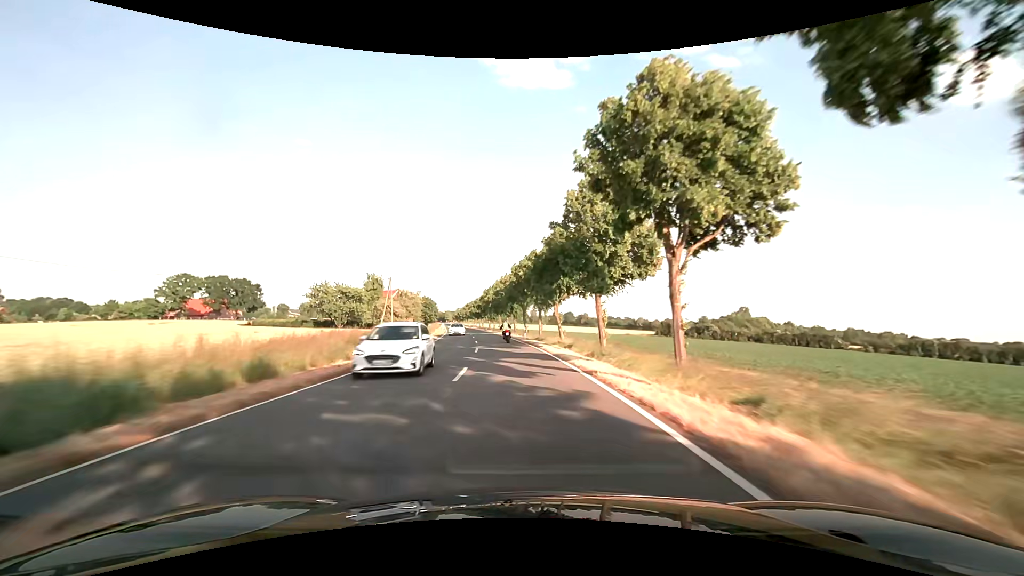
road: secondary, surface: asphalt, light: Day
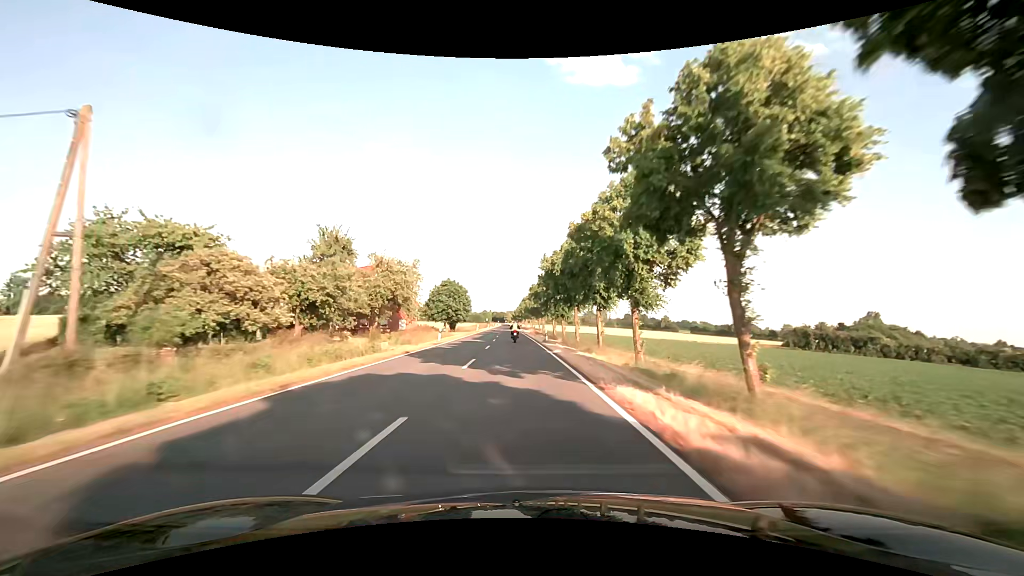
(-3.9, +56.6) m; -7°
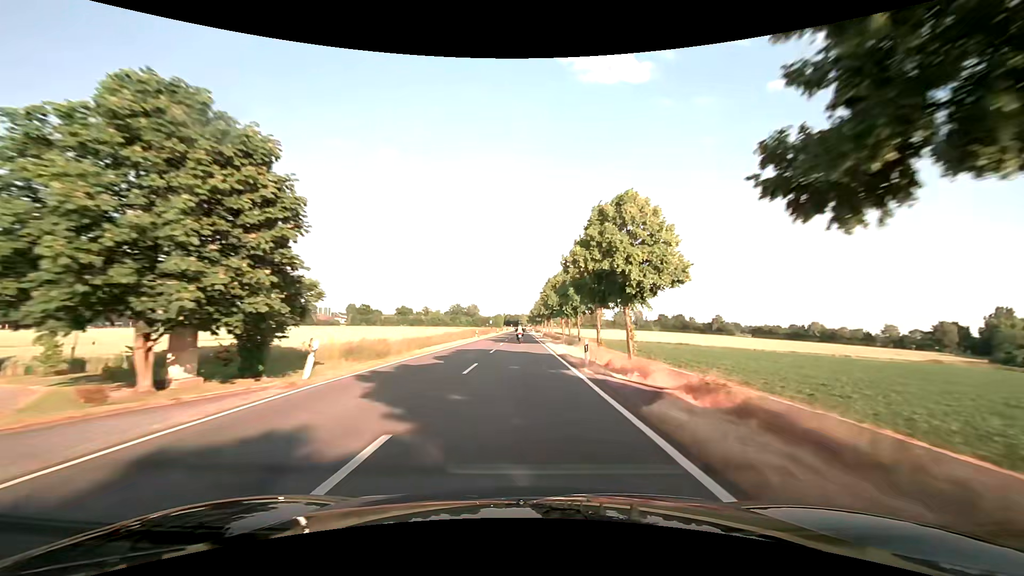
(-1.7, +73.4) m; -1°
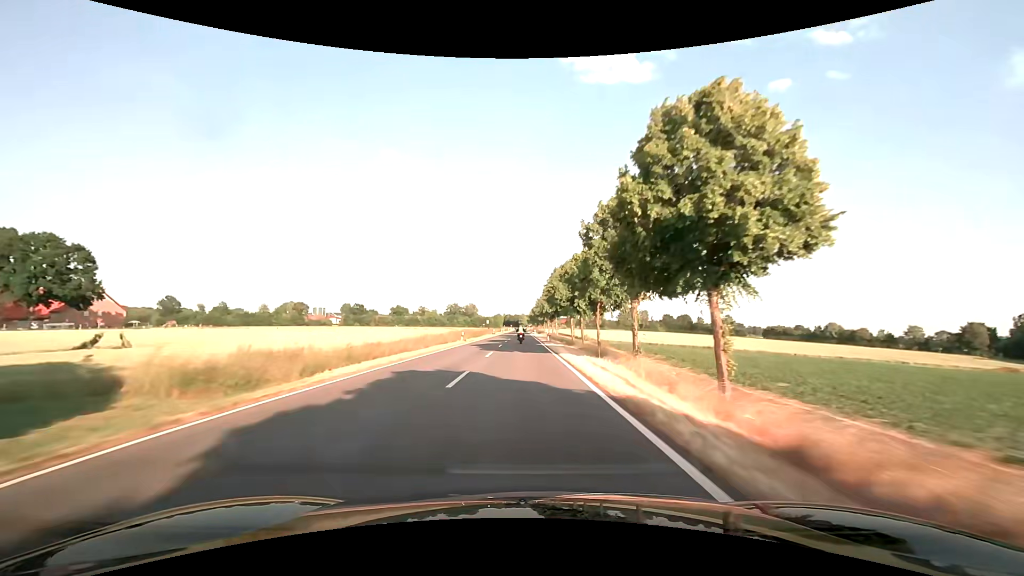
(-0.1, +15.1) m; 0°
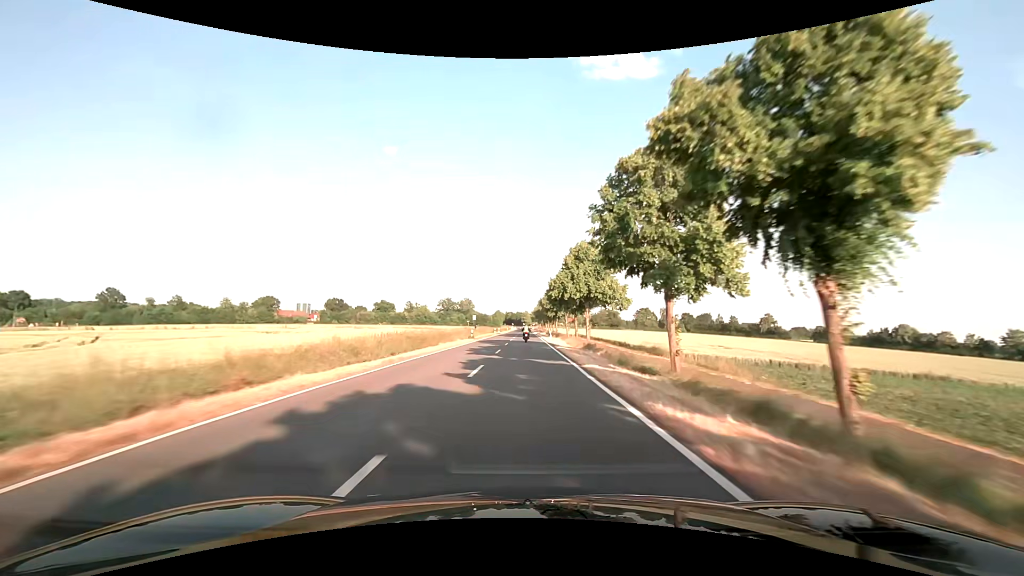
(-0.5, +46.2) m; -1°
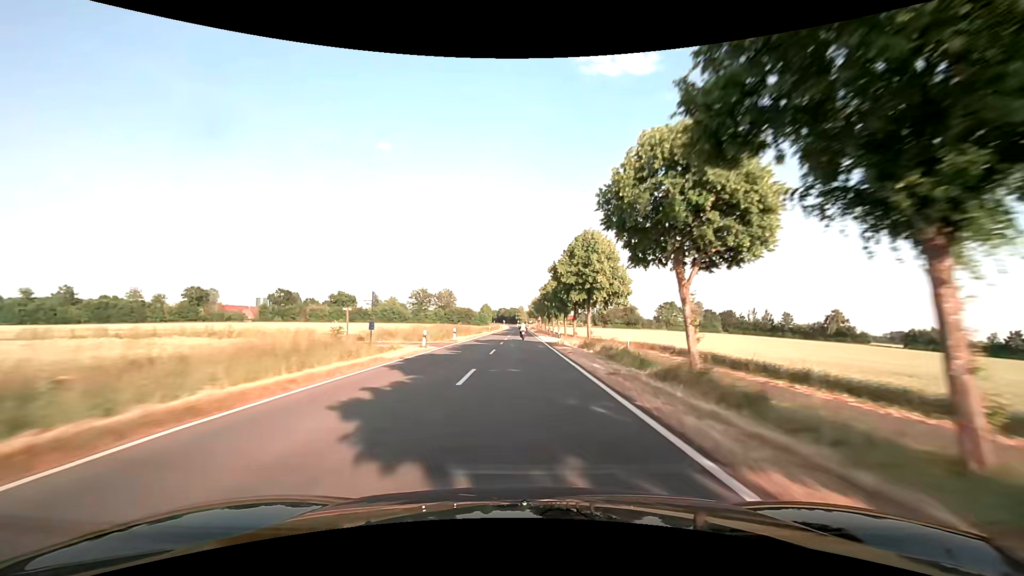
(+0.2, +62.4) m; +1°
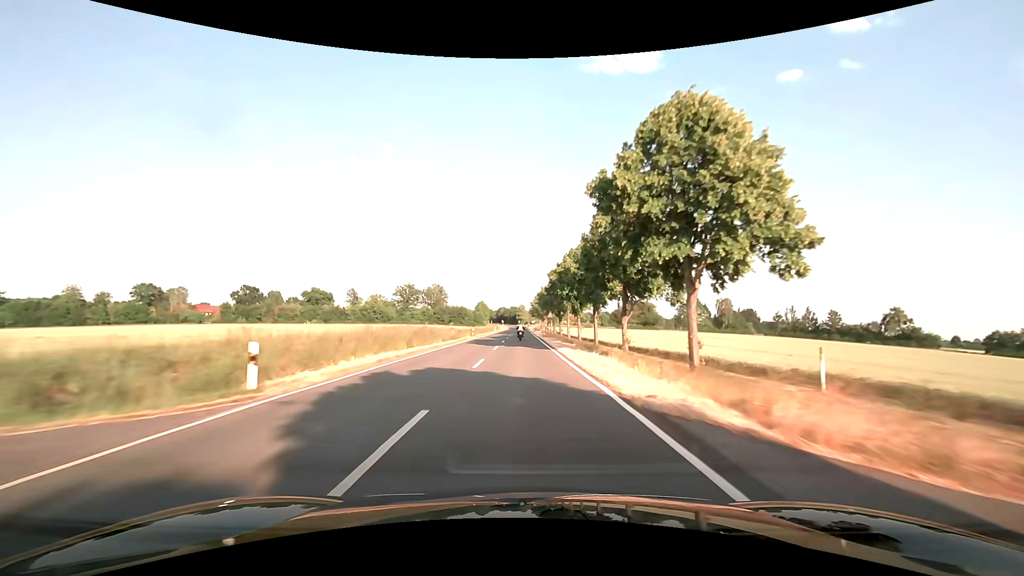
(0.0, +31.6) m; 0°
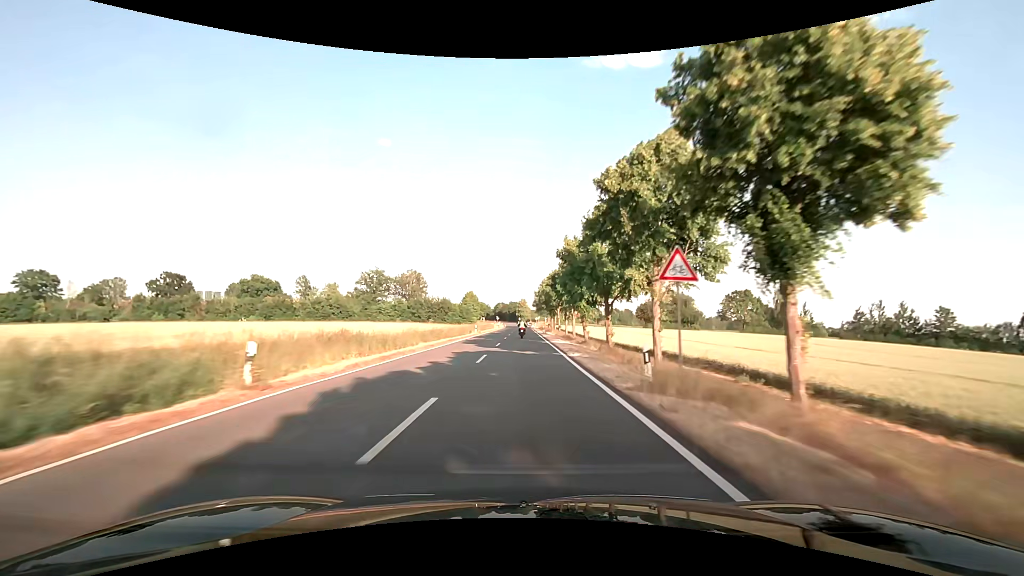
(-0.2, +47.1) m; -1°
(0, +10) (0, +20) (0, +30) (0, +40) (0, +50) (0, +60) (0, +70) (+1, +80) (+1, +90) (+1, +100) m
